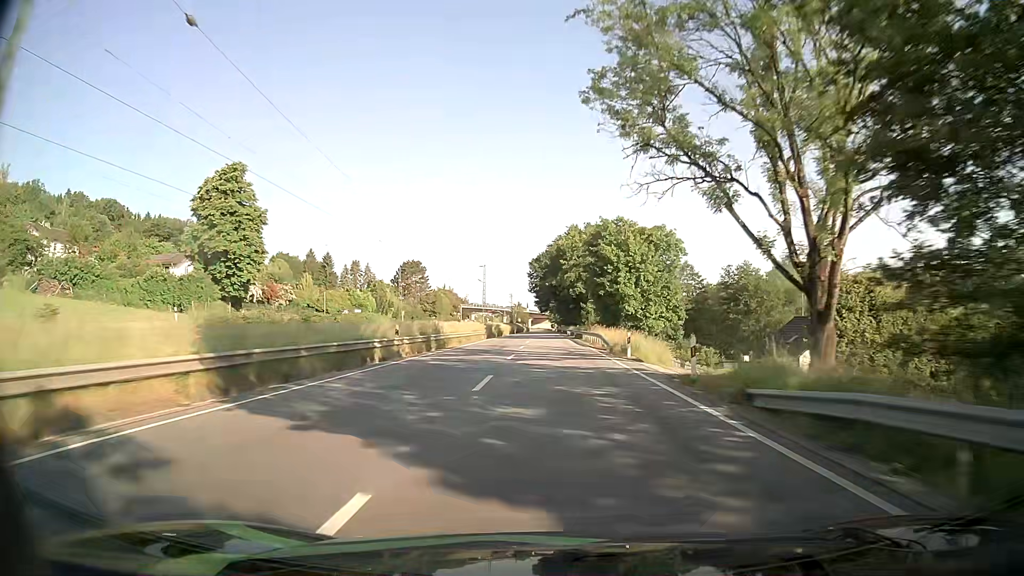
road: primary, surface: asphalt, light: Day
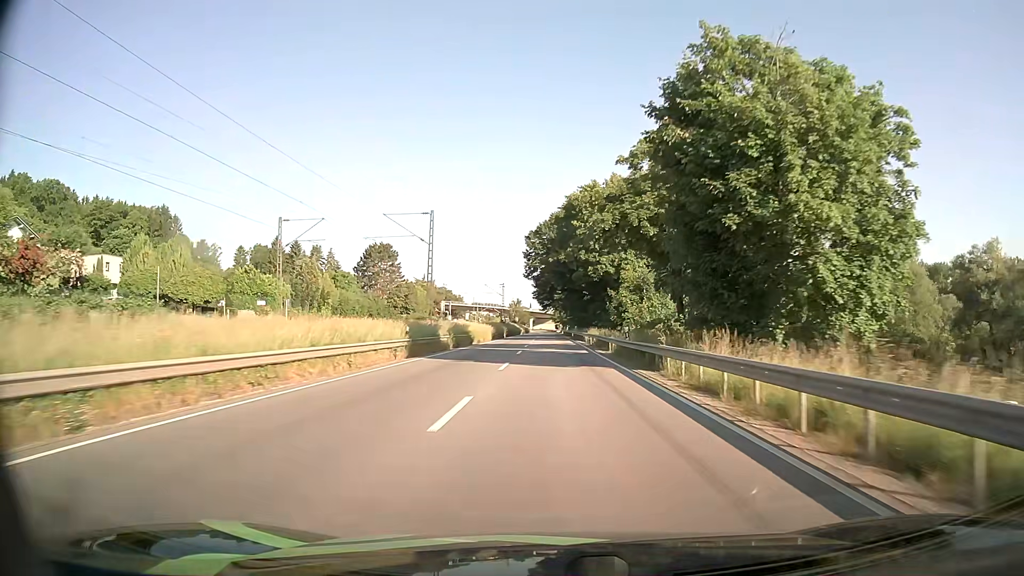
(-0.2, +41.4) m; 0°
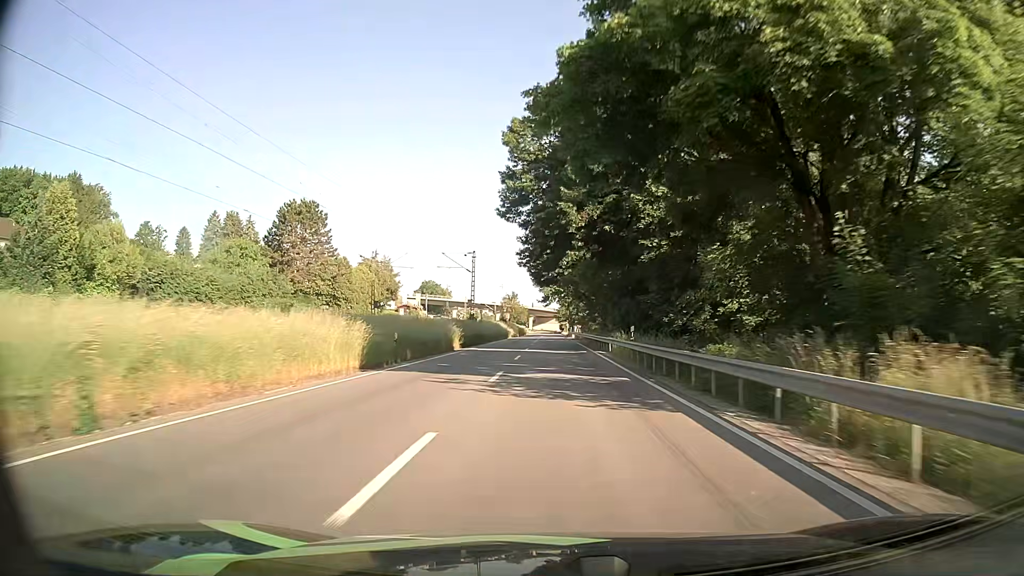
(-0.1, +53.1) m; 0°
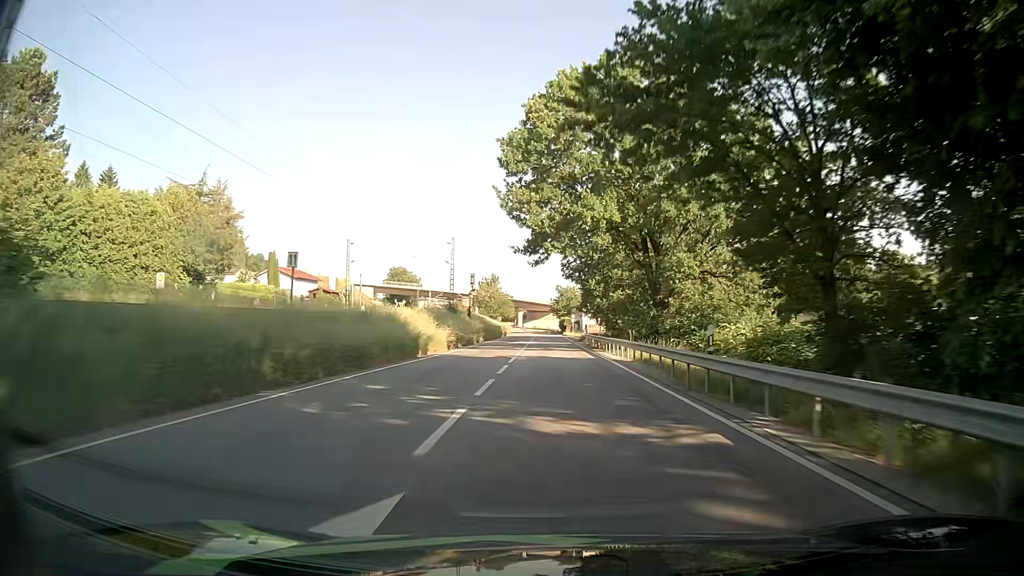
(0.0, +65.6) m; +1°
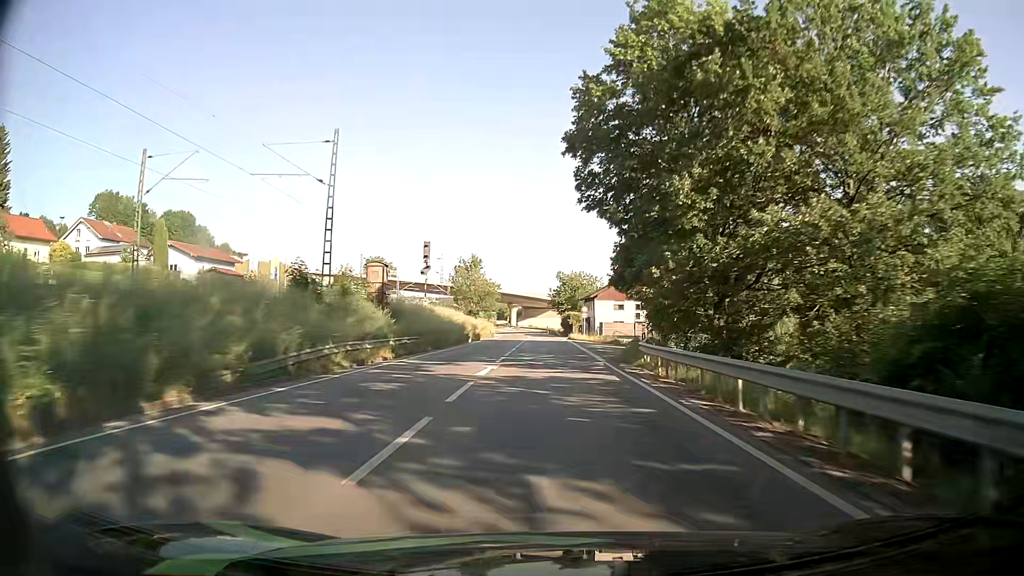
(0.0, +38.2) m; 0°
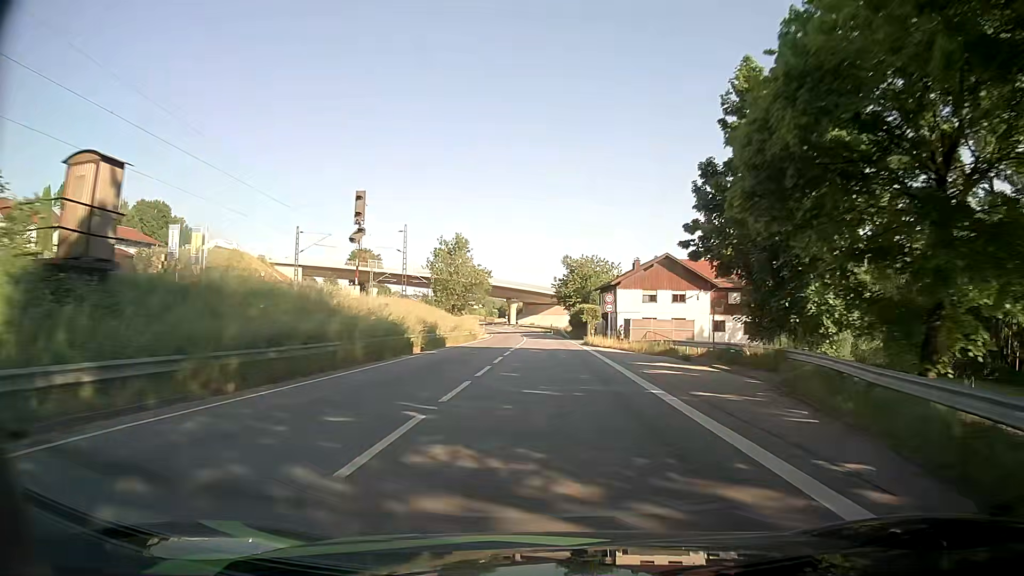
(0.0, +24.9) m; 0°
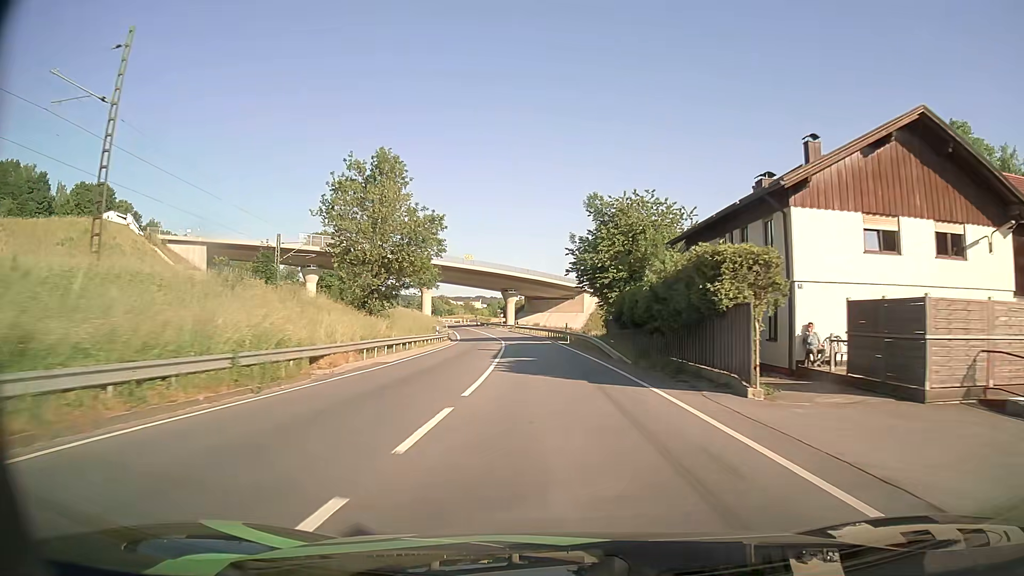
(-0.2, +46.5) m; -1°
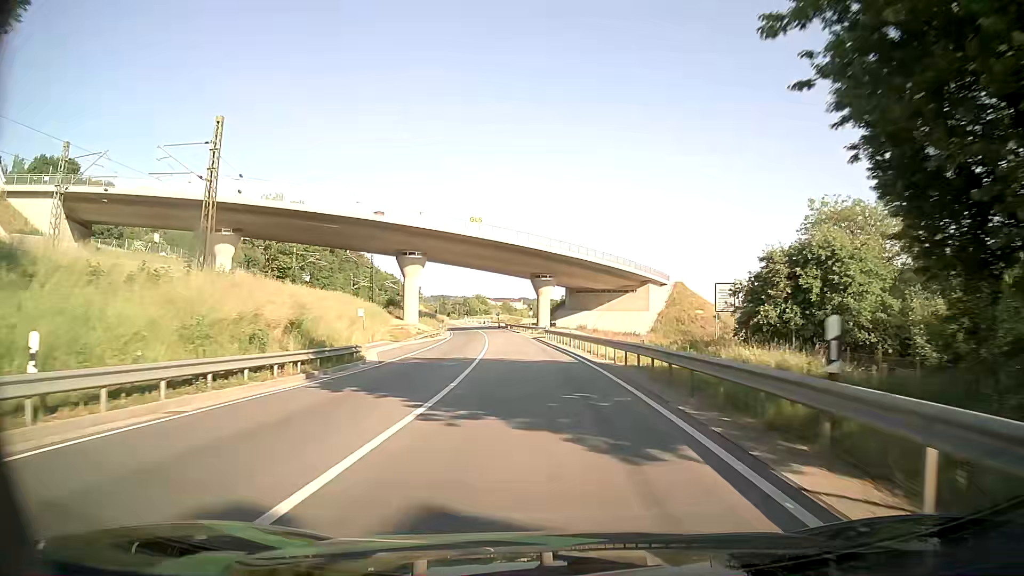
(-0.8, +44.2) m; -4°
(0, +10) (0, +20) (-1, +30) (-1, +40) (-2, +50) (-3, +60) (-5, +70) (-6, +80) (-8, +90) (-9, +99) m
